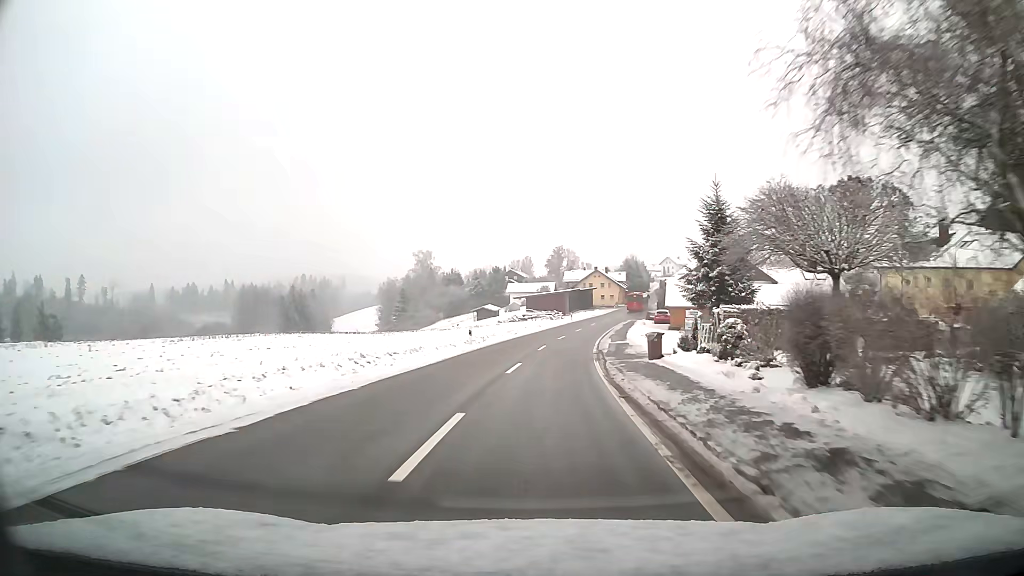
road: tertiary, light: Day
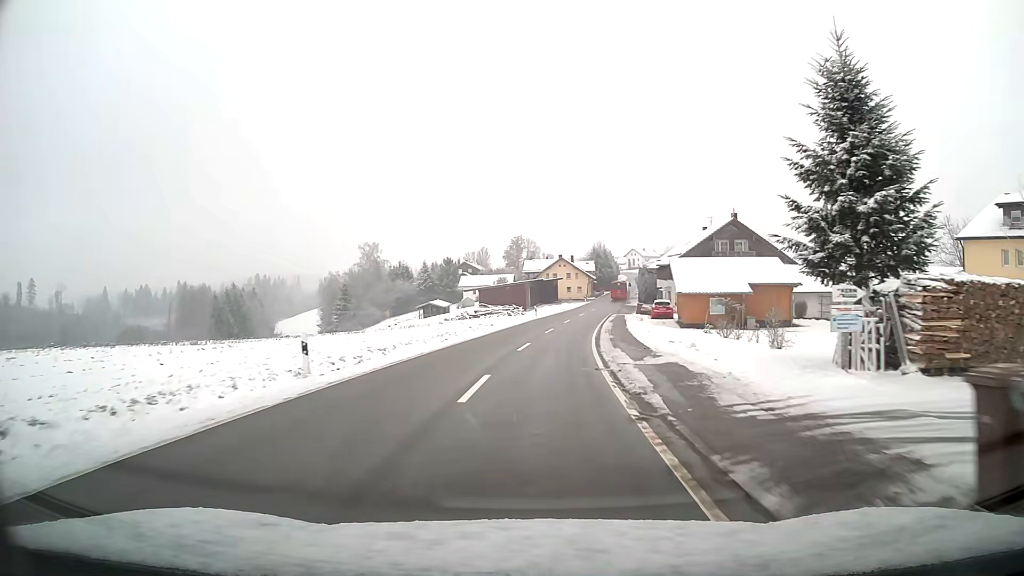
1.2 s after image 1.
(+0.6, +19.3) m; +3°
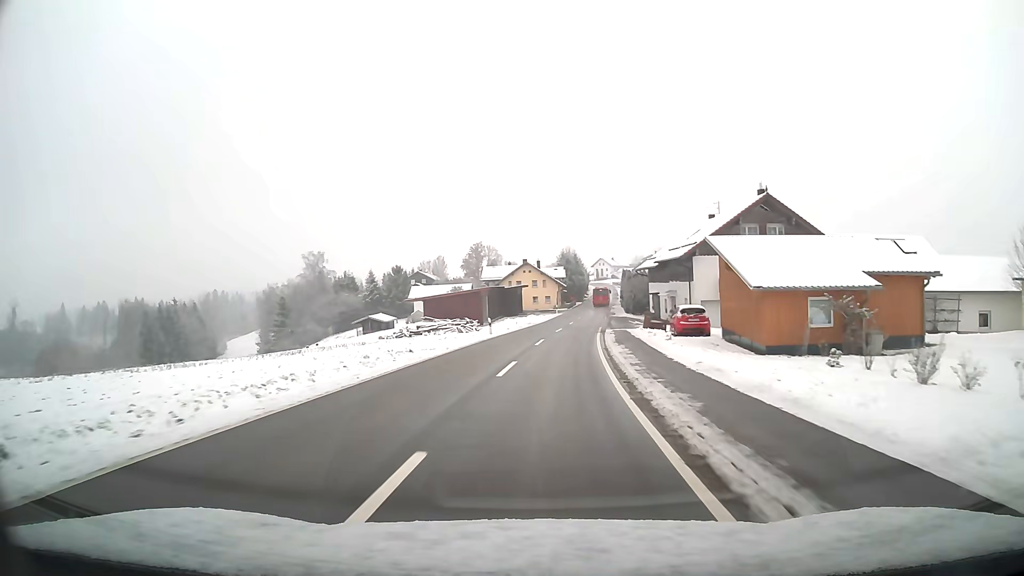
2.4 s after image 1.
(+0.5, +19.2) m; +3°
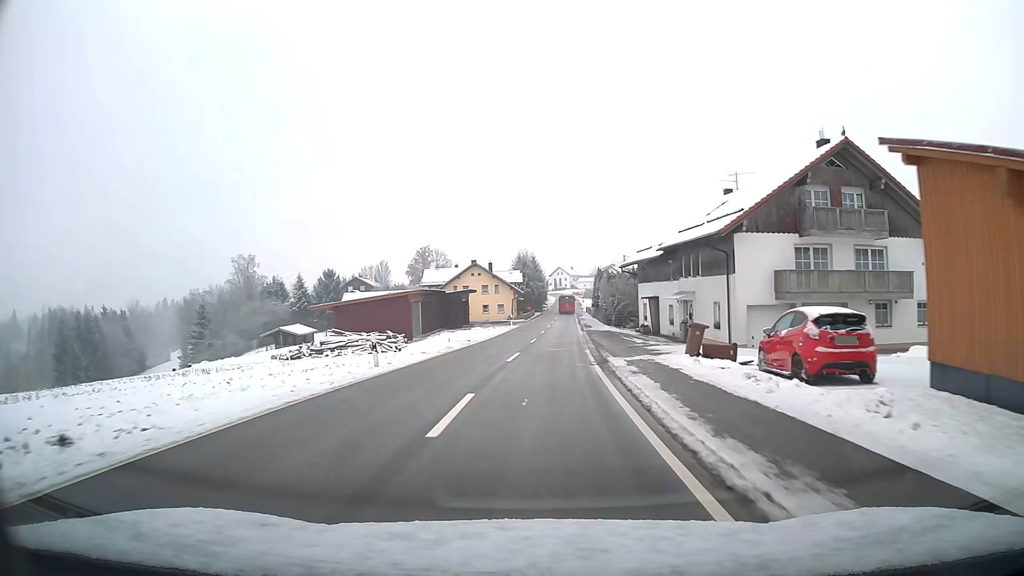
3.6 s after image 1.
(+0.6, +18.8) m; +4°
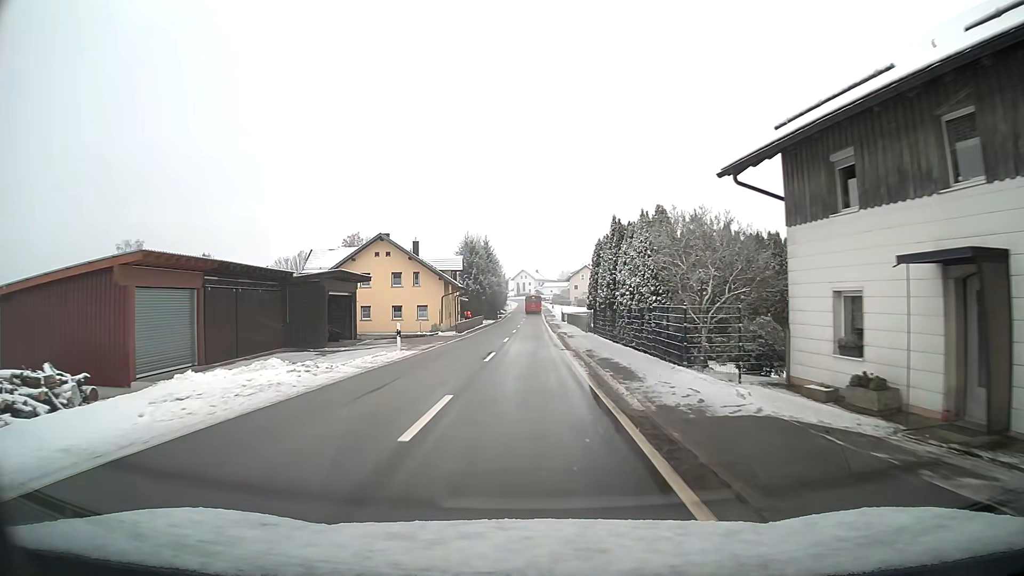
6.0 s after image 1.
(+1.1, +36.0) m; +2°
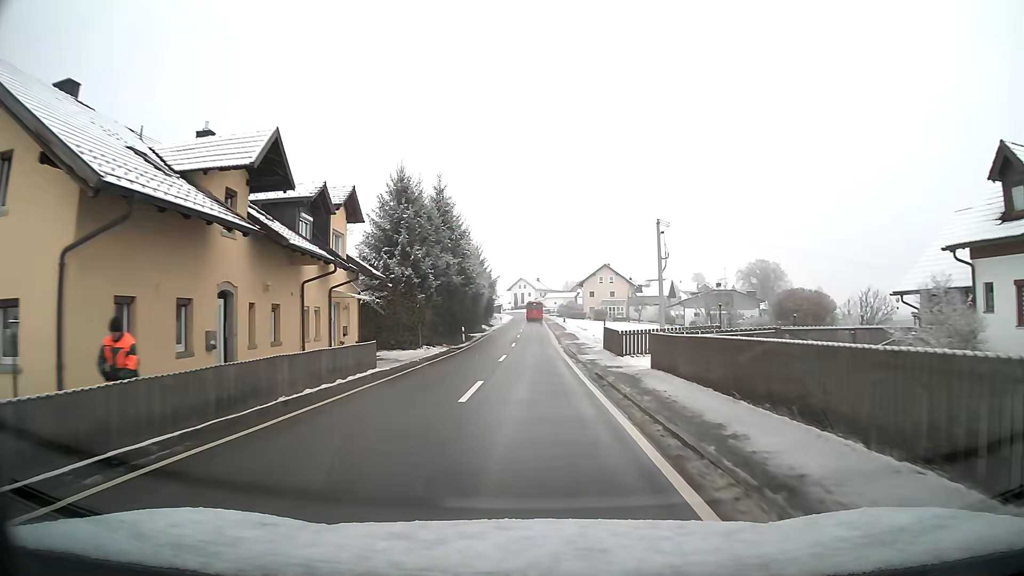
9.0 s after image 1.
(0.0, +43.6) m; 0°
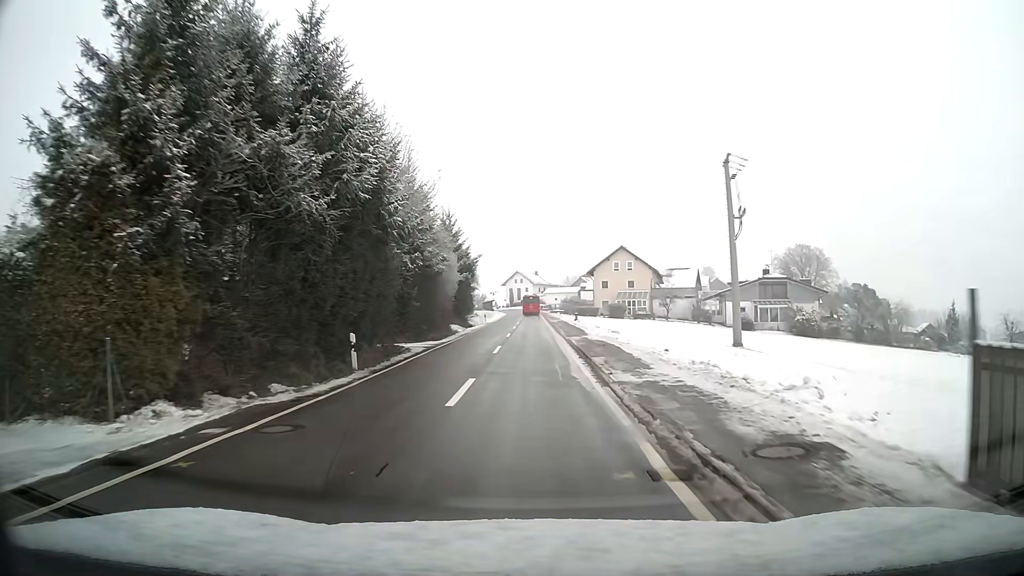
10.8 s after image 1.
(+0.1, +25.8) m; 0°
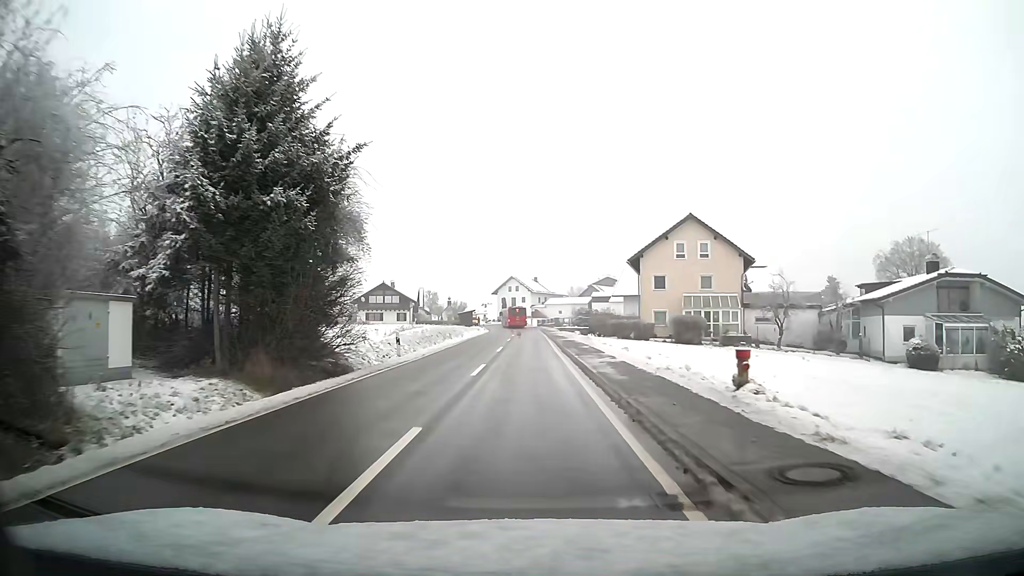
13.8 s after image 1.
(0.0, +42.0) m; 0°
(0, +10) (0, +20) (0, +30) (0, +40) (0, +50) (0, +60) (-1, +70) (-1, +80) (-2, +90) (-3, +100) m
